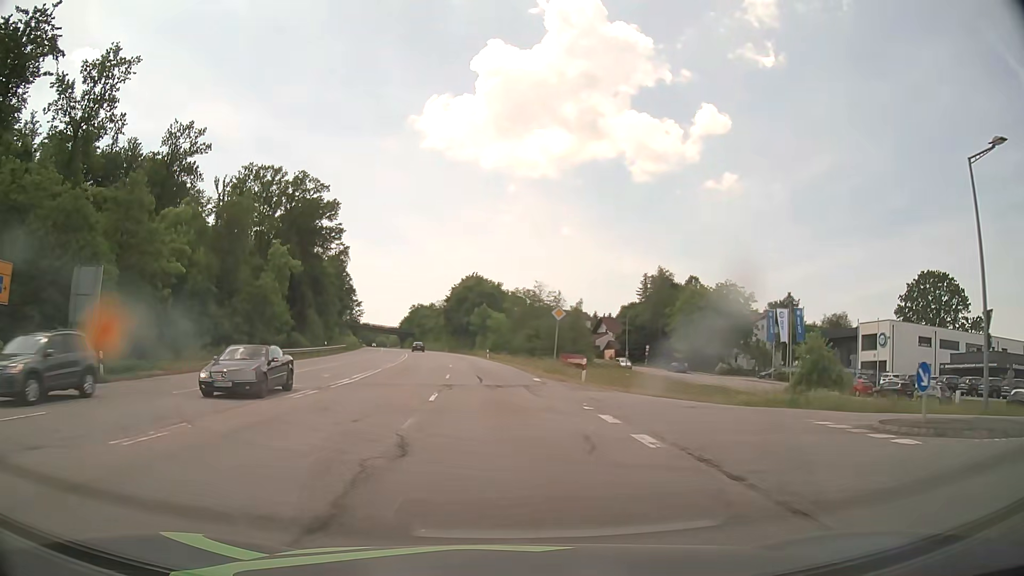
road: secondary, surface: asphalt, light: Day
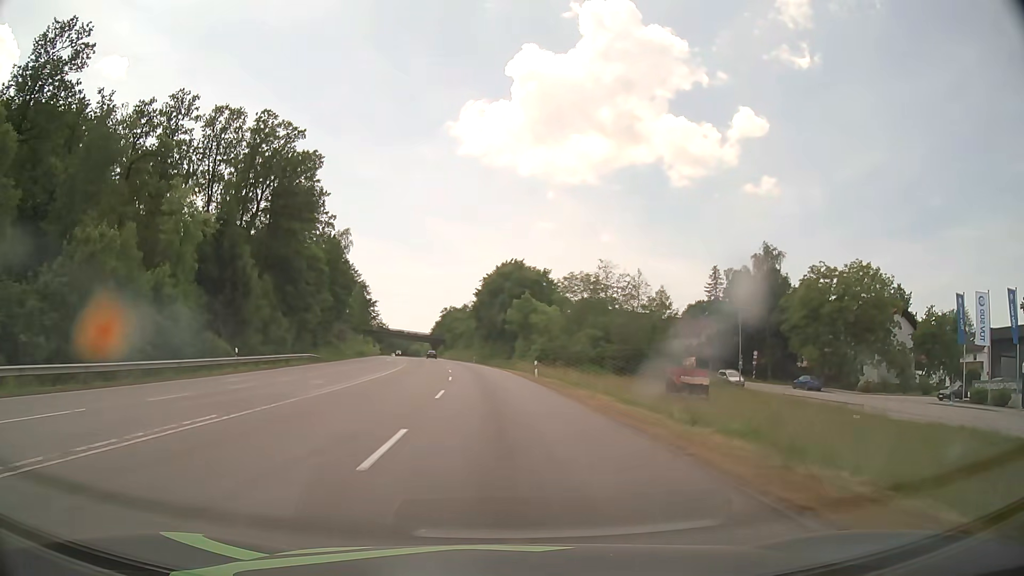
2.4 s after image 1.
(-1.0, +33.4) m; -3°
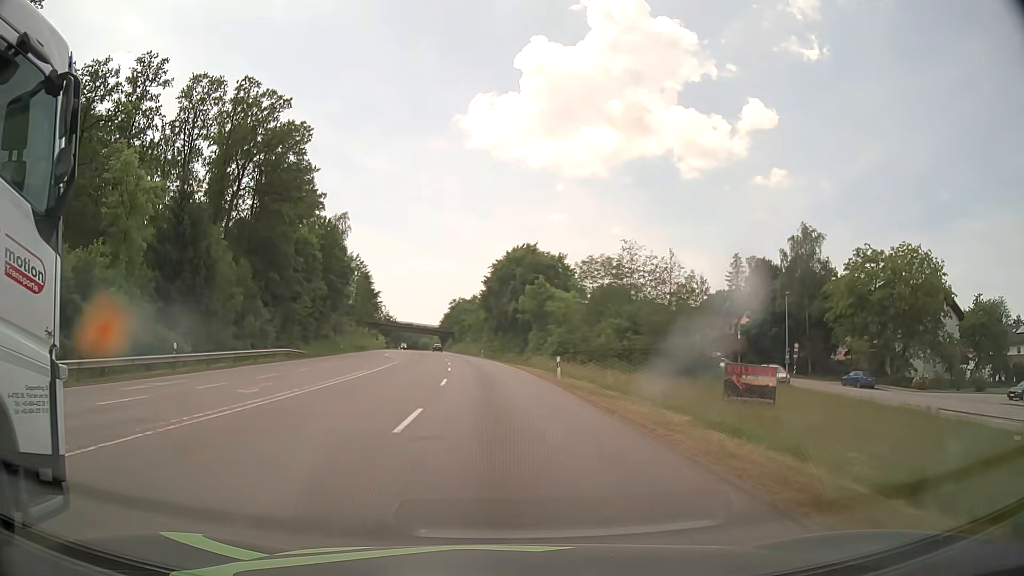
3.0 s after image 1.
(-0.1, +8.9) m; -1°
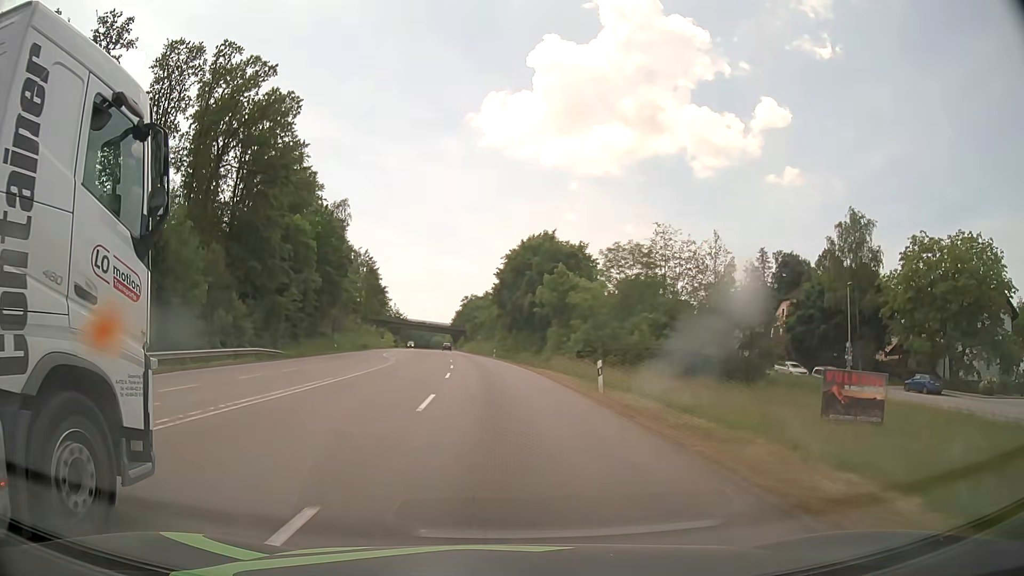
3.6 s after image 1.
(-0.1, +9.0) m; -1°
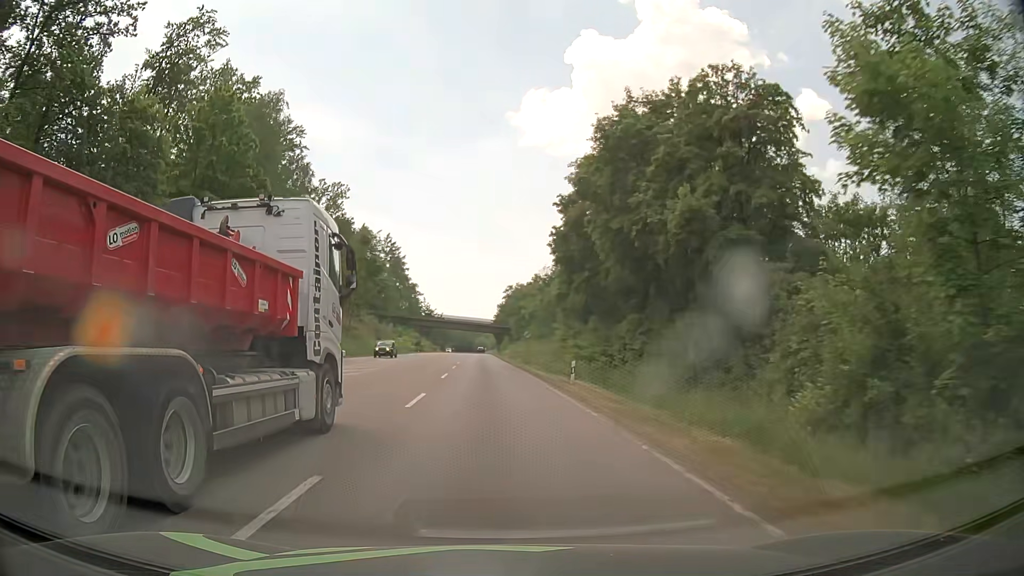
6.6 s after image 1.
(-1.7, +45.1) m; -4°
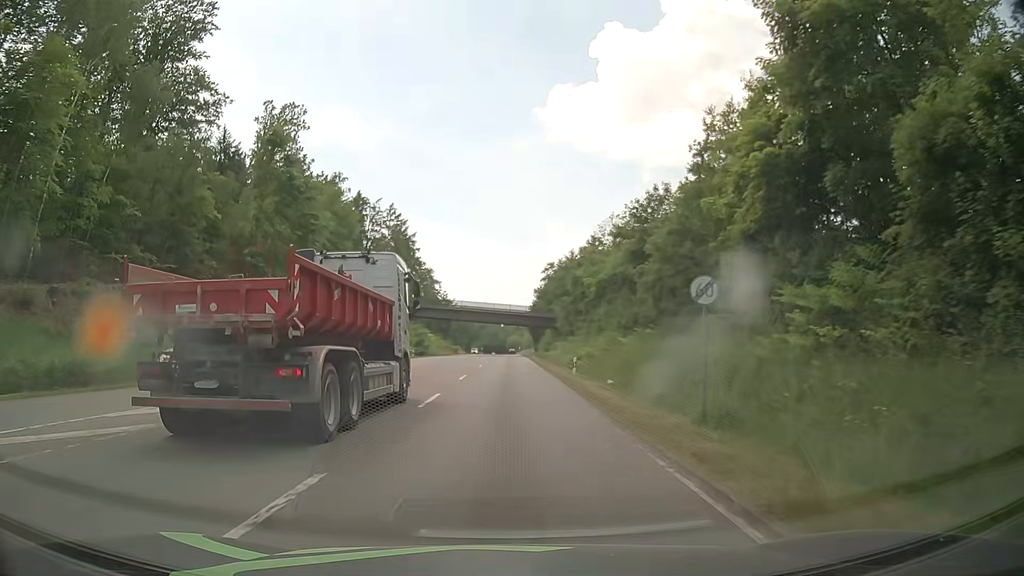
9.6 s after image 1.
(-1.4, +47.1) m; -3°
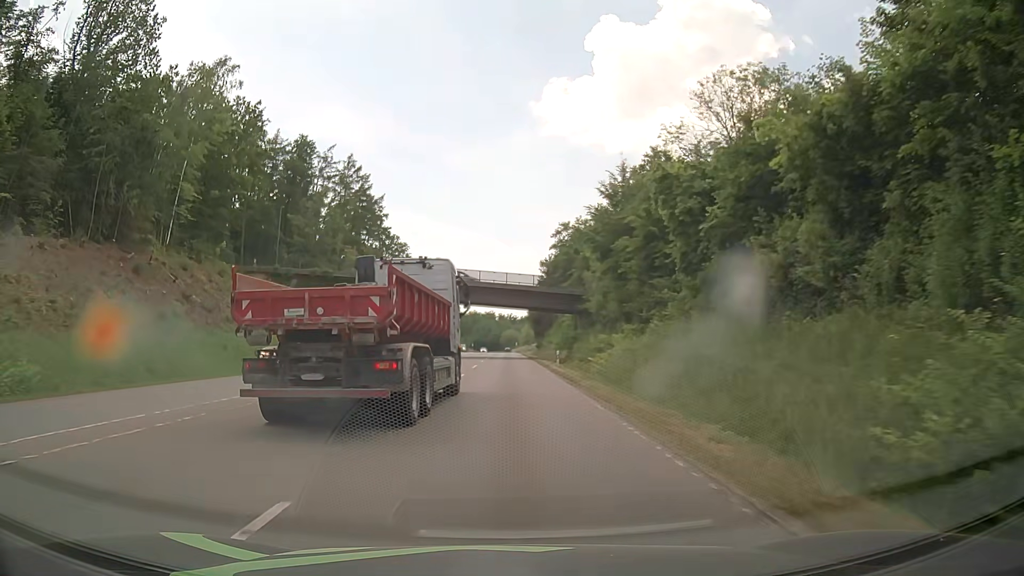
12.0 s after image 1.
(0.0, +41.2) m; 0°
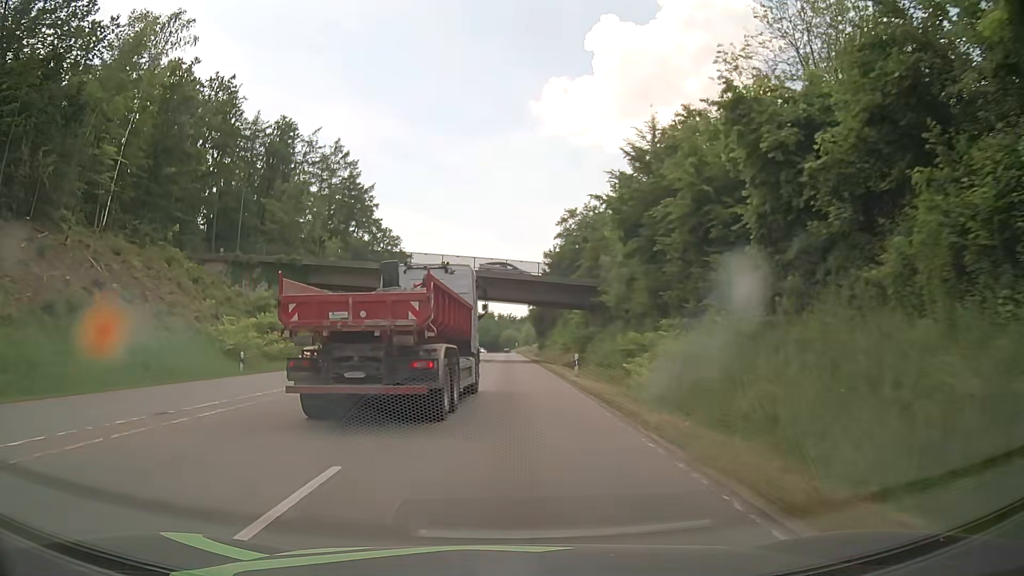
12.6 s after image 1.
(0.0, +9.8) m; 0°
(0, +10) (0, +20) (0, +30) (0, +40) (0, +50) (0, +60) (0, +70) (0, +80) (0, +90) (+1, +100) m
